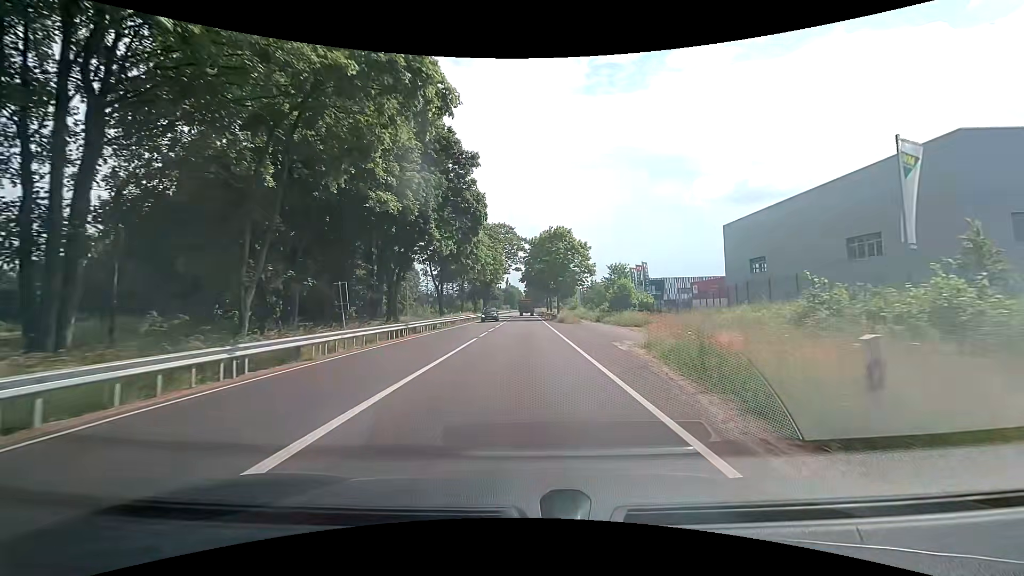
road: primary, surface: asphalt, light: Day
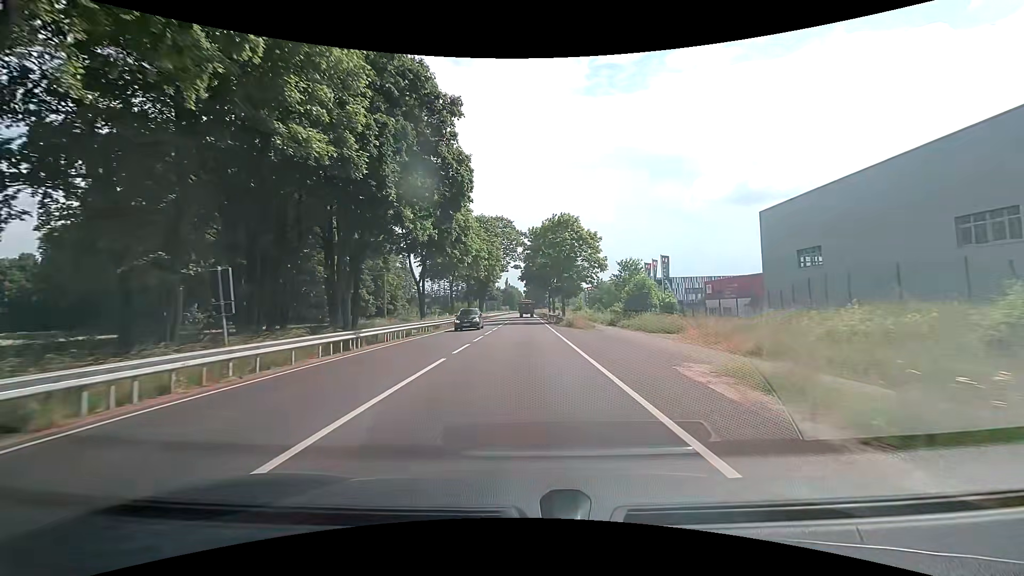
(0.0, +8.8) m; 0°
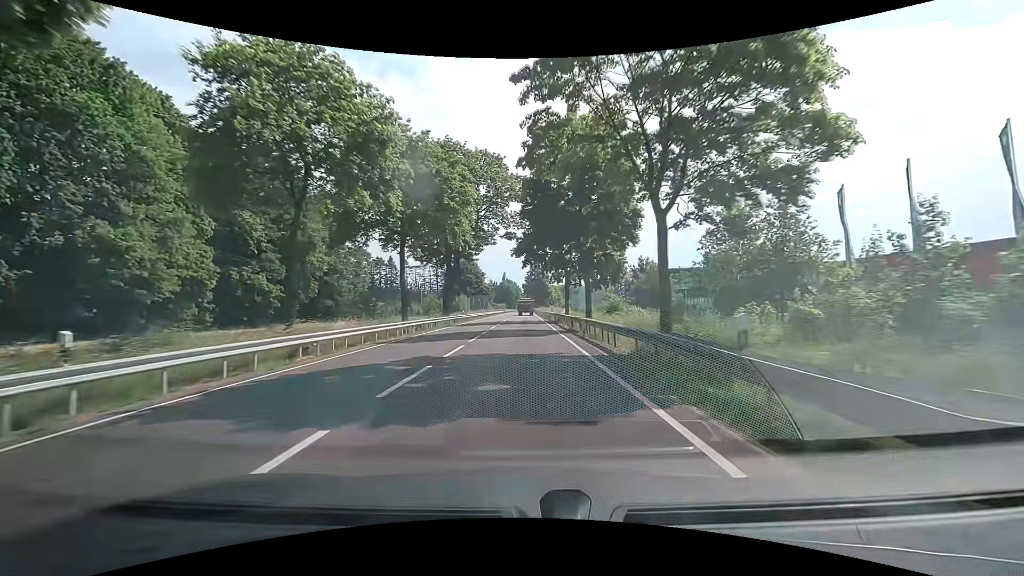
(0.0, +38.3) m; 0°
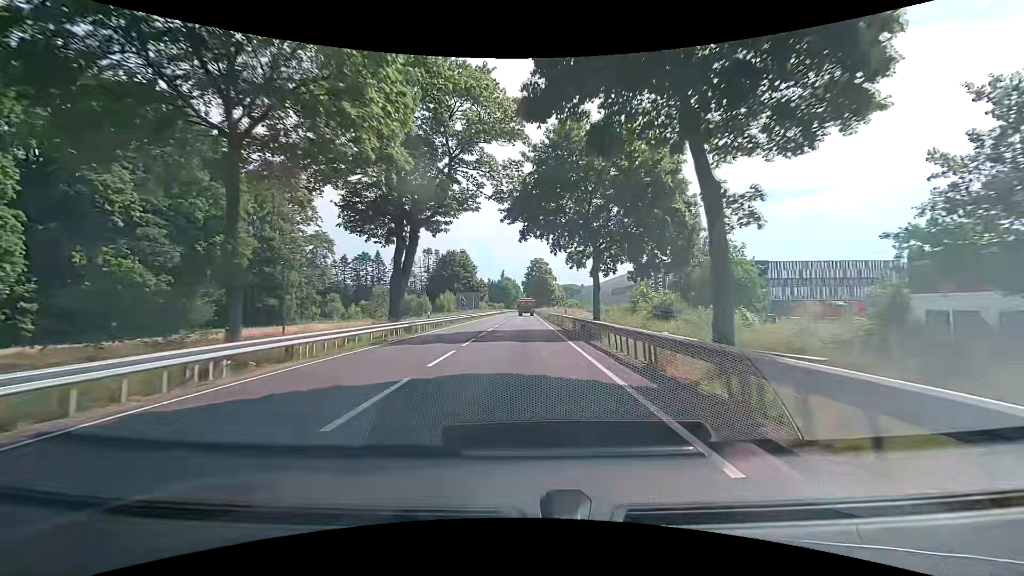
(0.0, +20.1) m; 0°
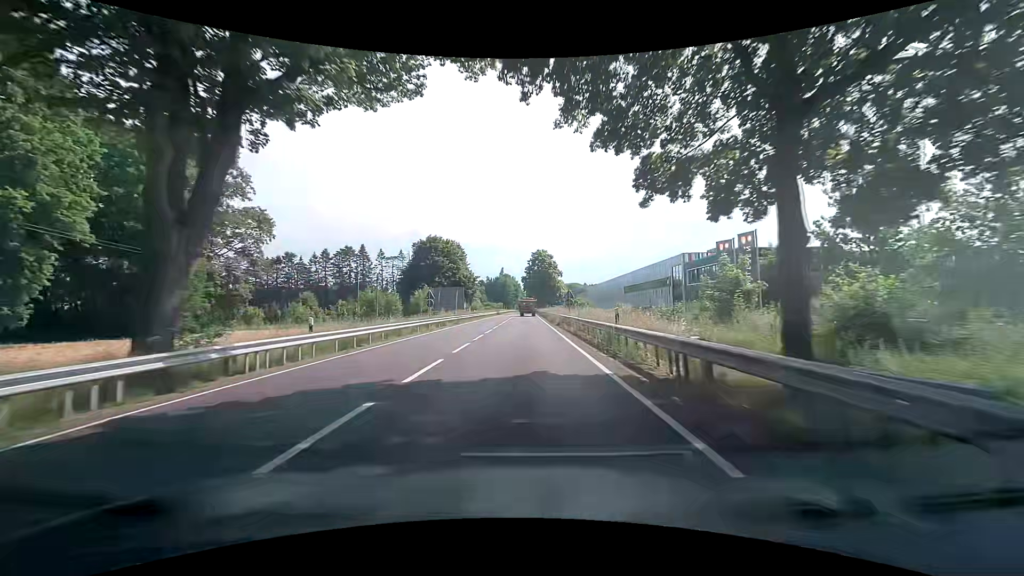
(-0.1, +20.5) m; 0°
(0, +10) (0, +20) (0, +30) (0, +40) (0, +50) (0, +60) (0, +70) (0, +80) (0, +90) (0, +100) m
